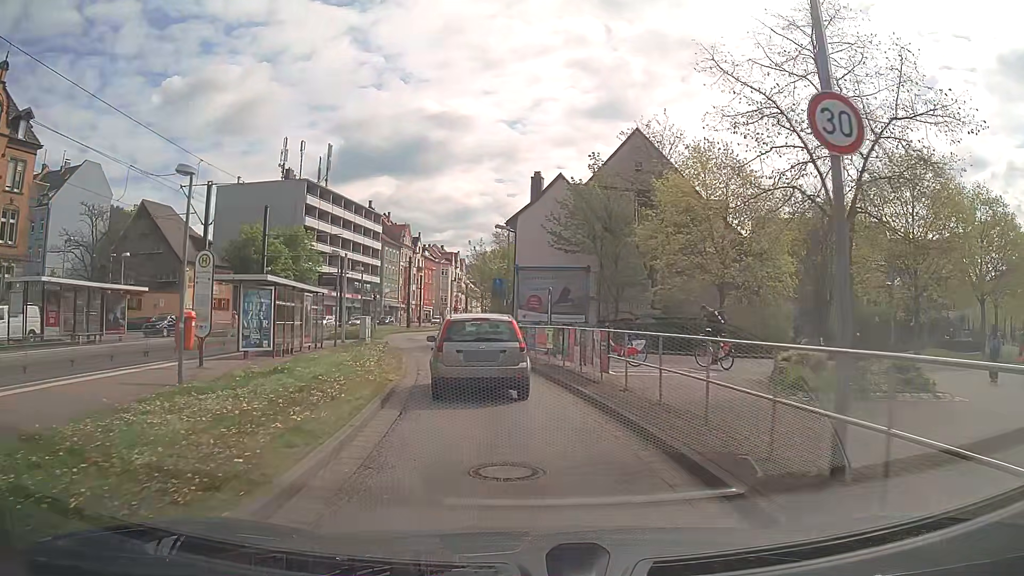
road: secondary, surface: asphalt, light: Day
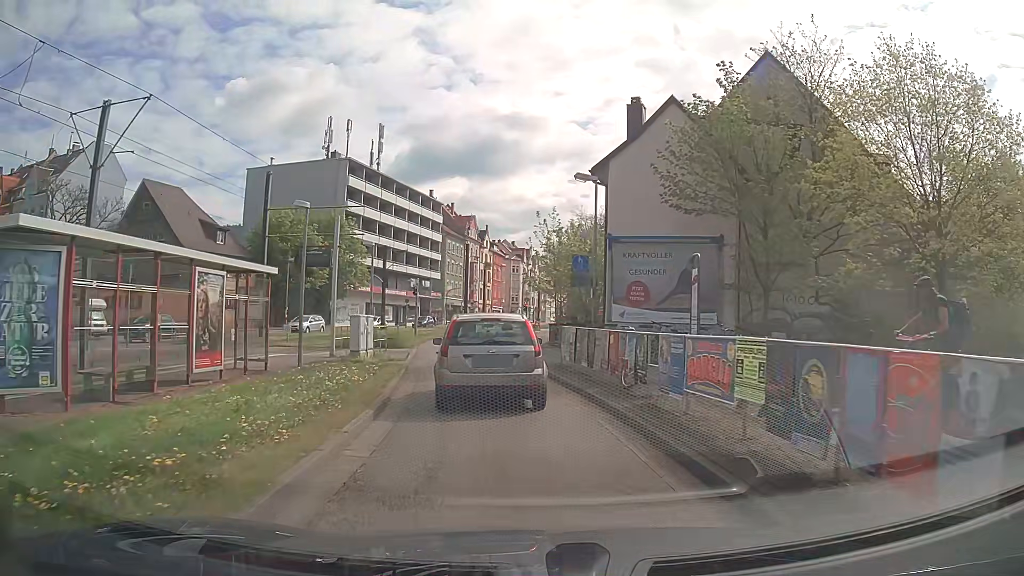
(-0.6, +12.7) m; -6°
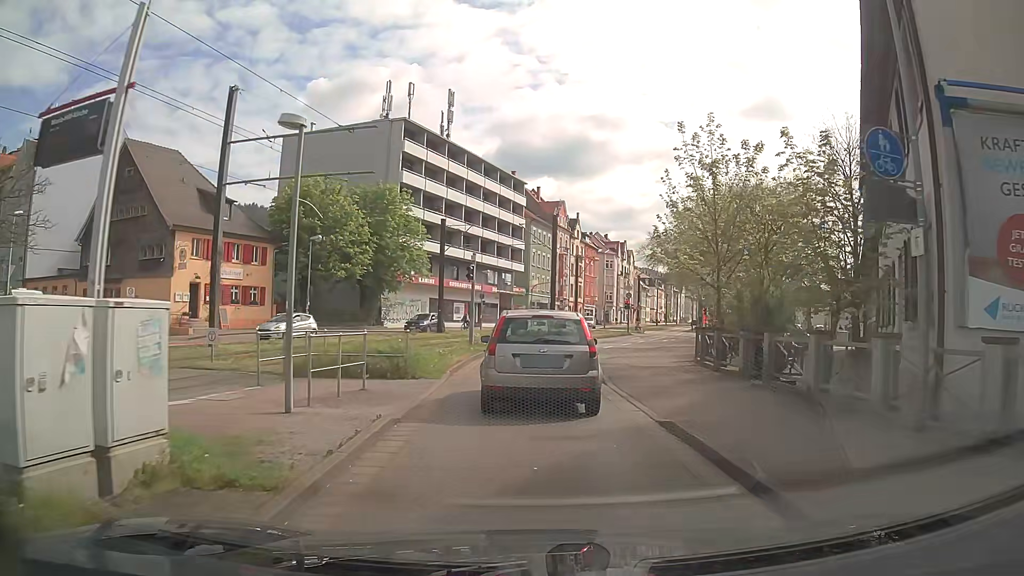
(-1.2, +15.5) m; -8°
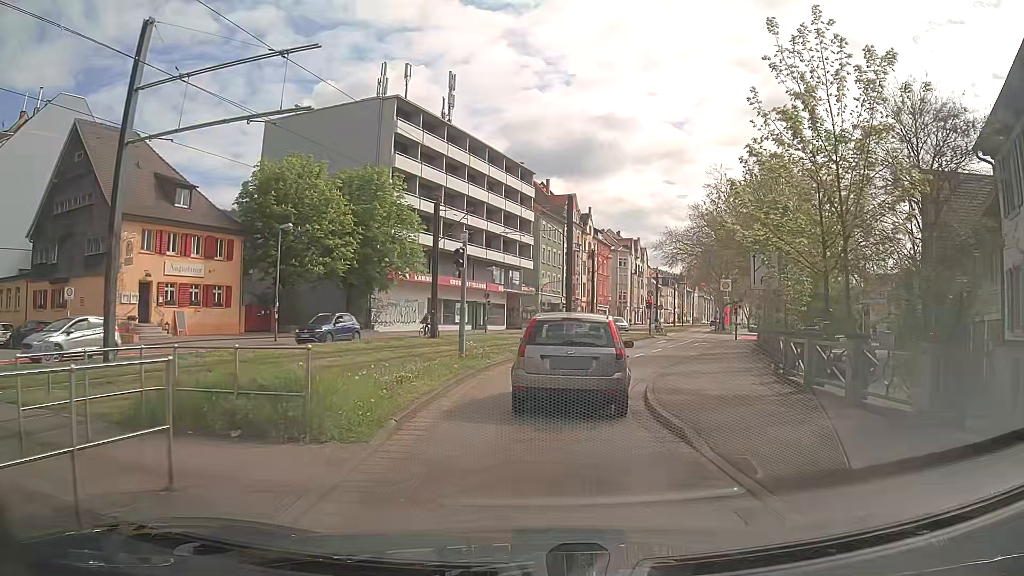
(0.0, +7.0) m; 0°
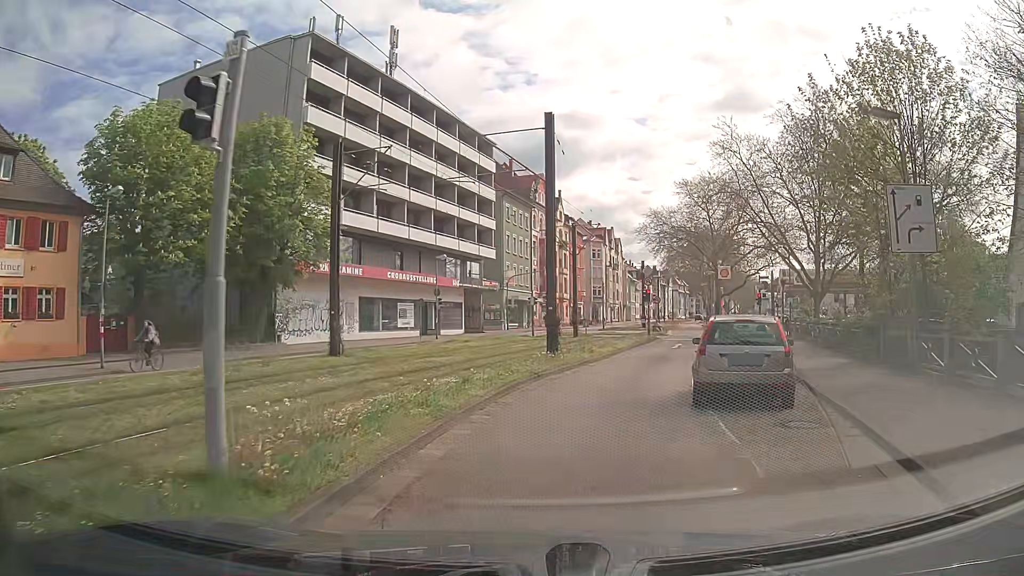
(+0.3, +14.0) m; +3°
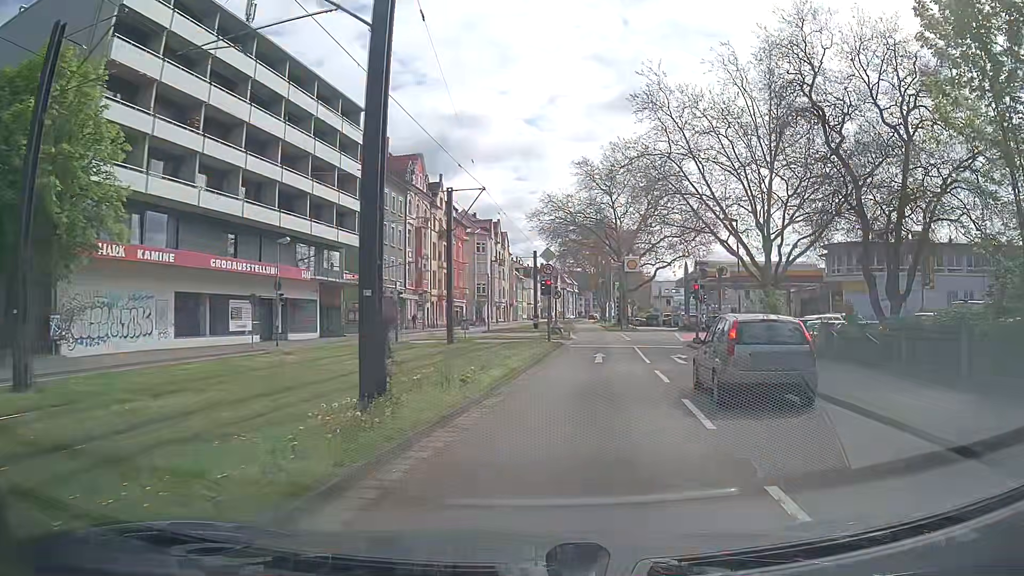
(+0.9, +11.3) m; +9°
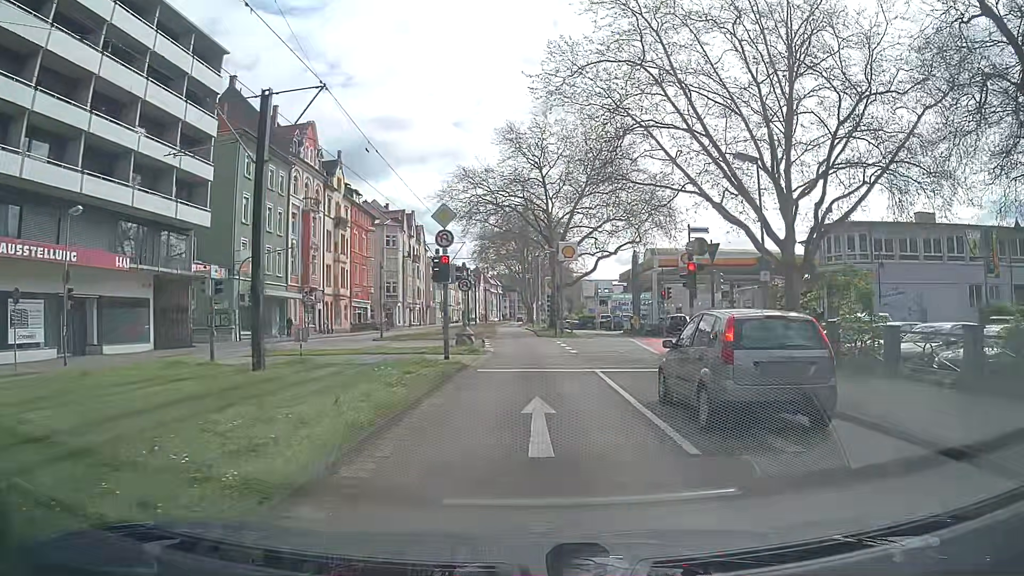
(+1.1, +13.9) m; +6°
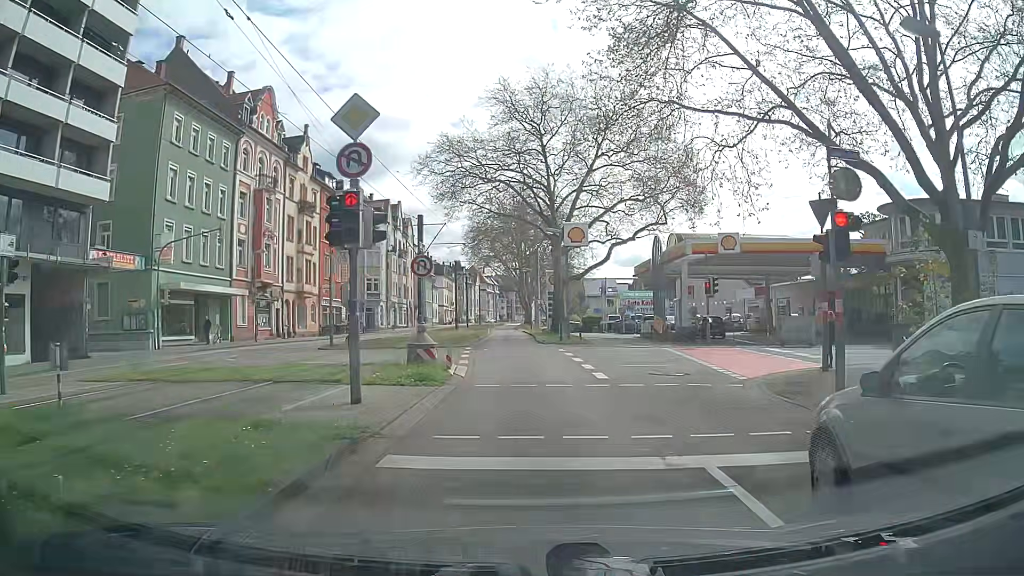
(+0.2, +10.7) m; +1°
